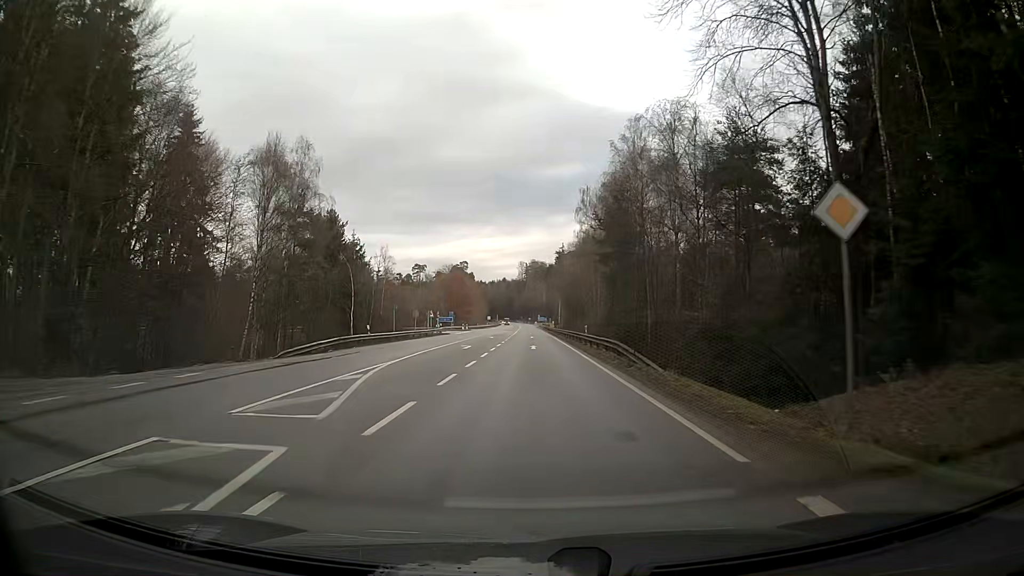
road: secondary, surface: asphalt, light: Day
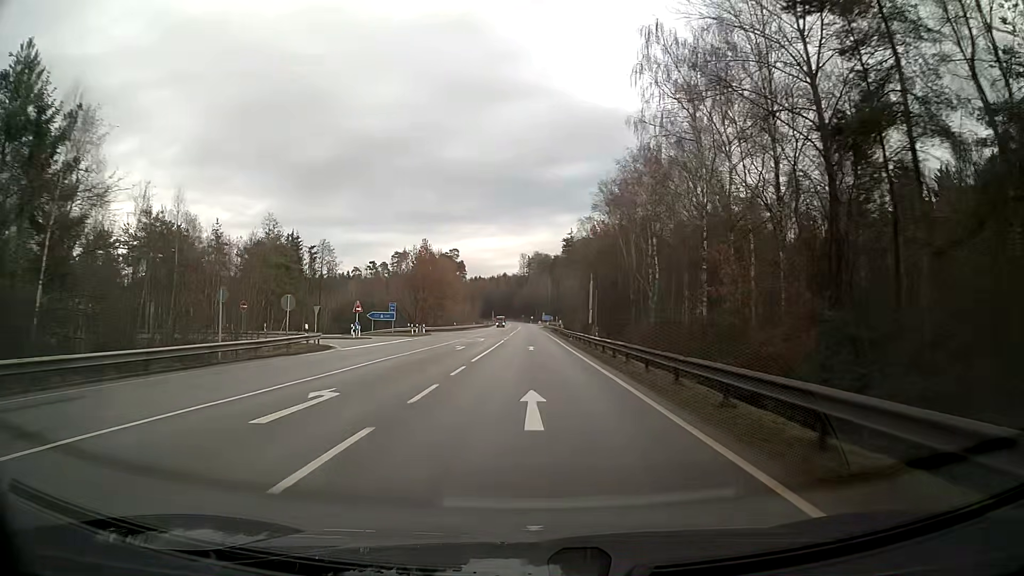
(+0.2, +51.0) m; 0°
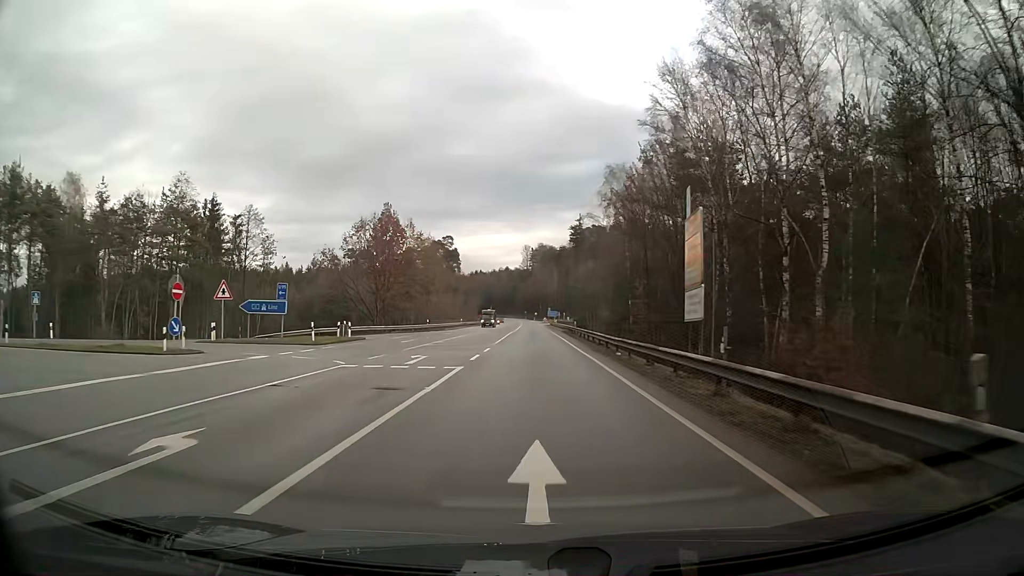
(-0.2, +31.0) m; 0°
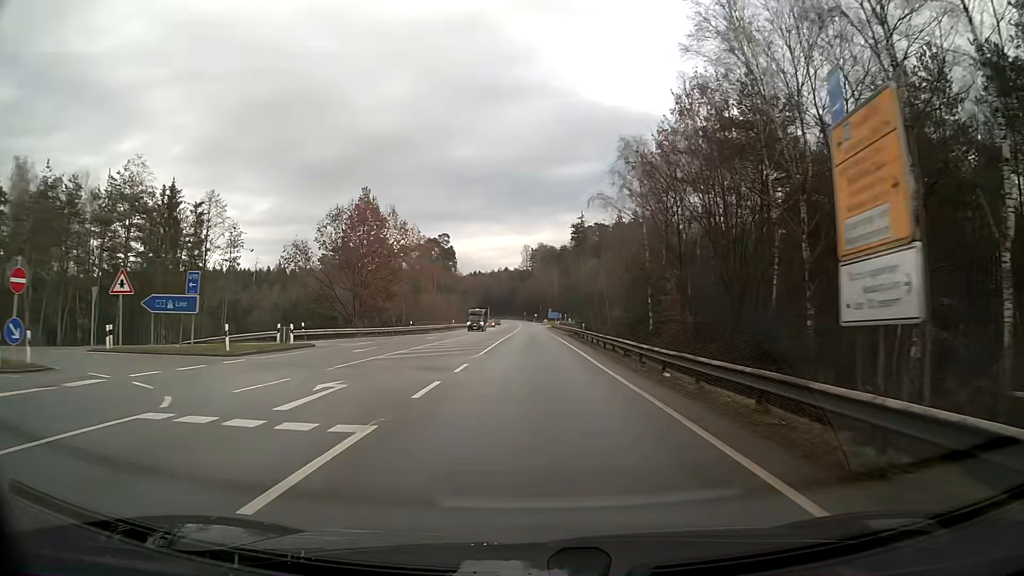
(0.0, +10.3) m; 0°
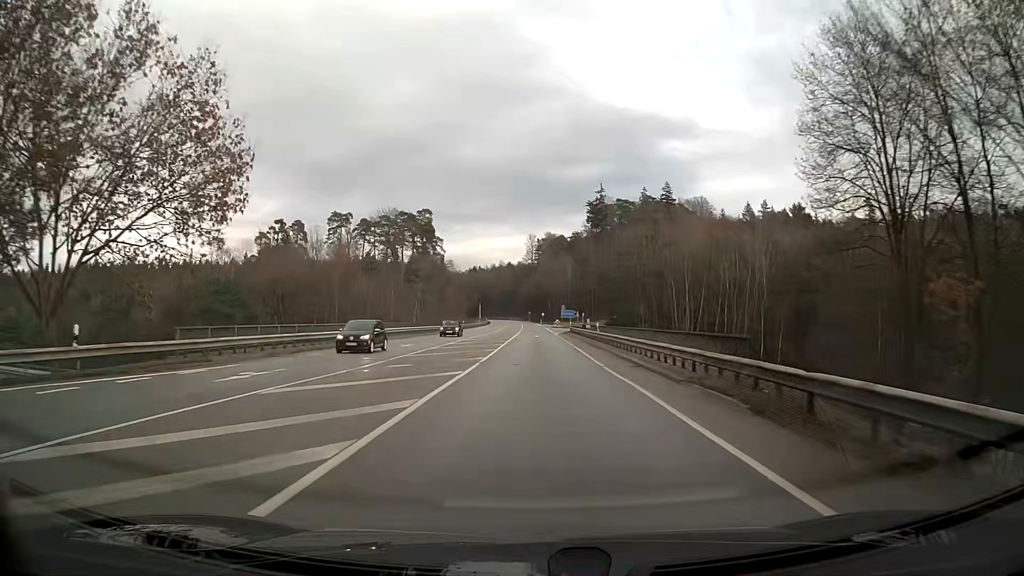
(-0.4, +51.2) m; -1°
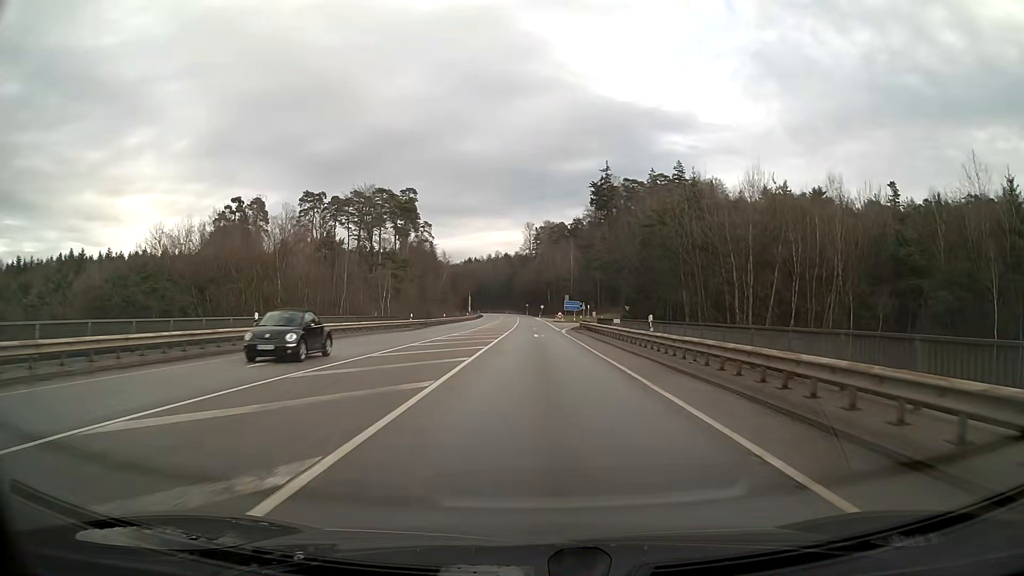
(0.0, +20.2) m; 0°
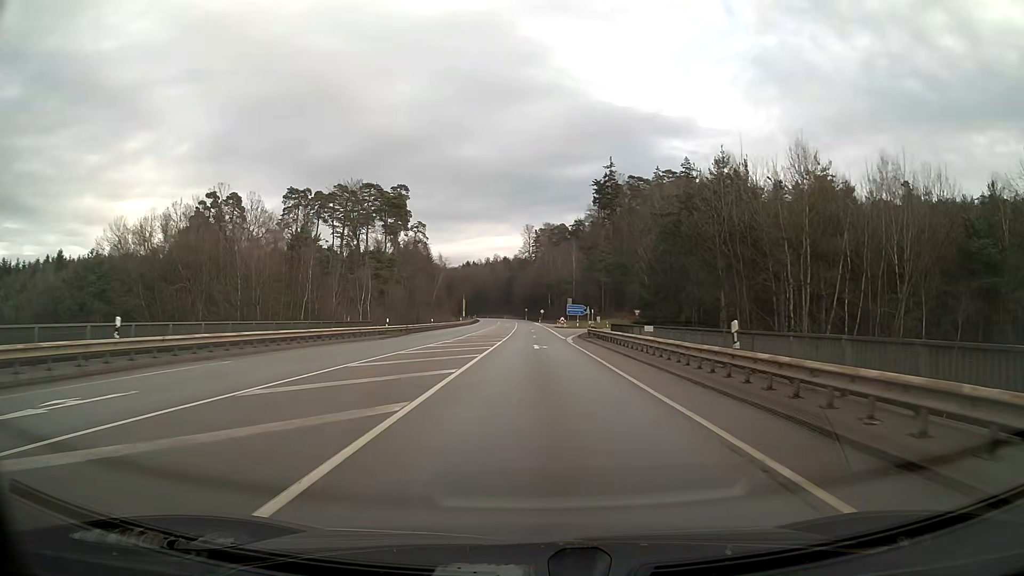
(0.0, +9.9) m; 0°
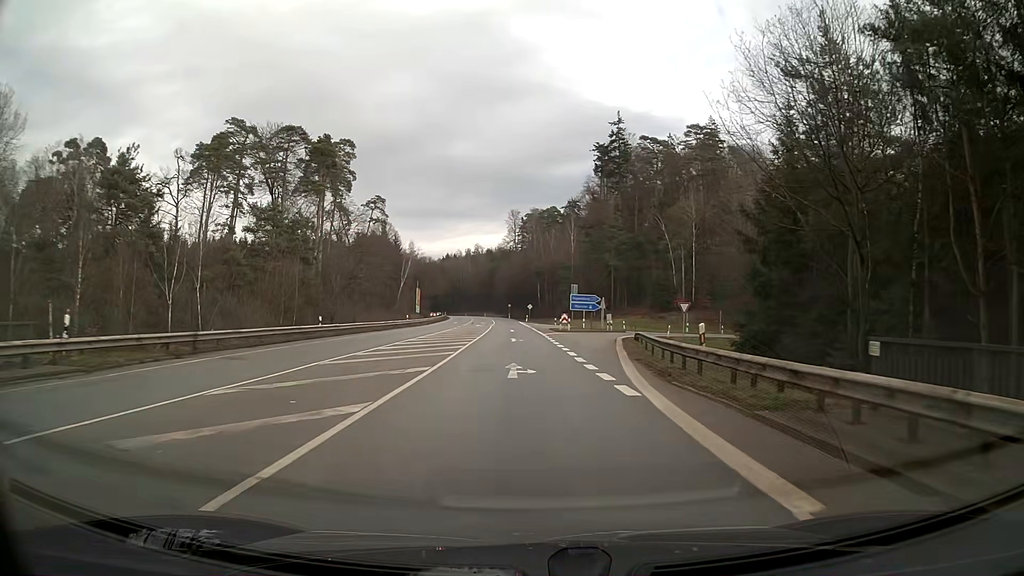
(+0.3, +36.3) m; +2°
